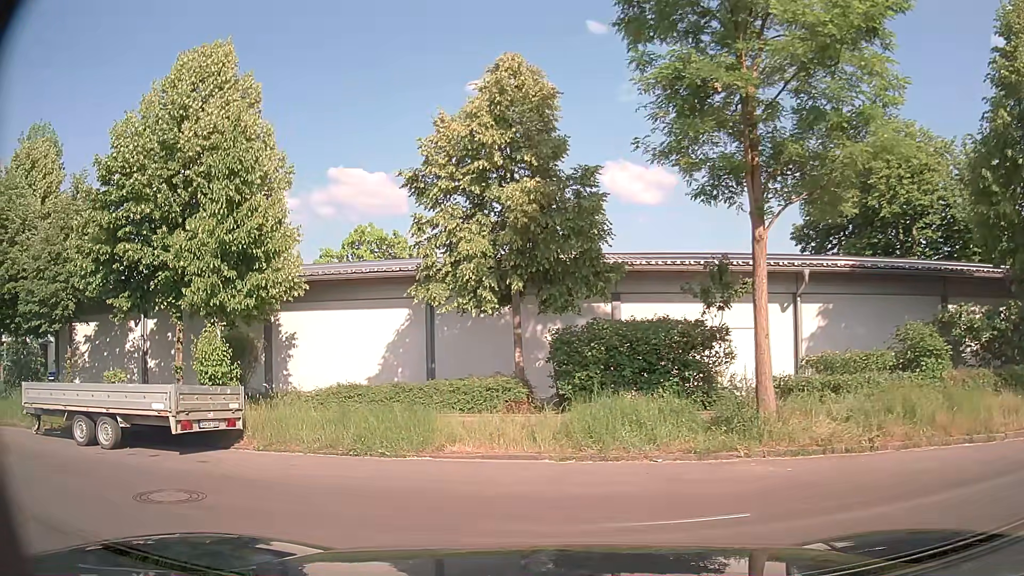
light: Day
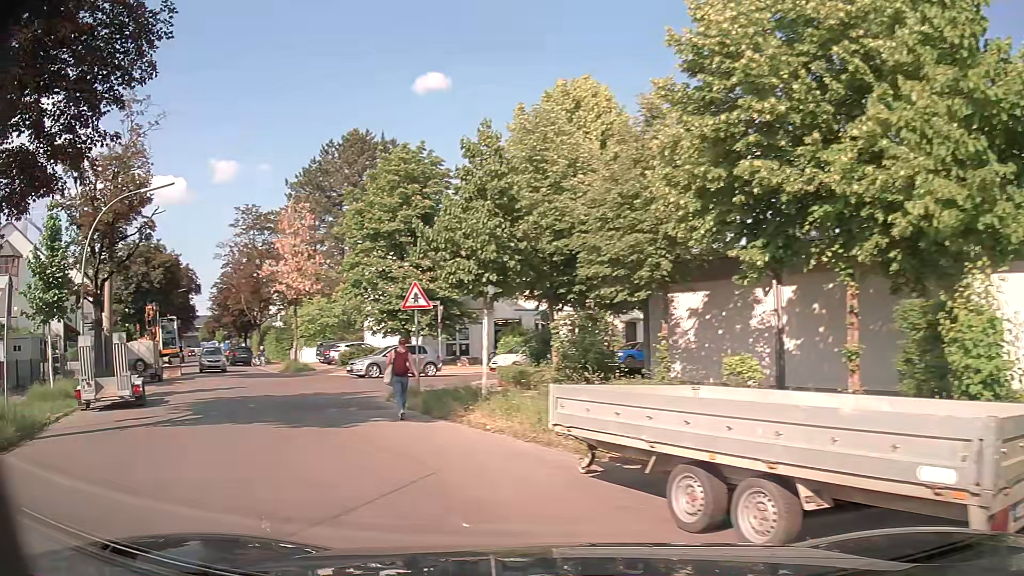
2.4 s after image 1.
(-3.1, +5.9) m; -52°
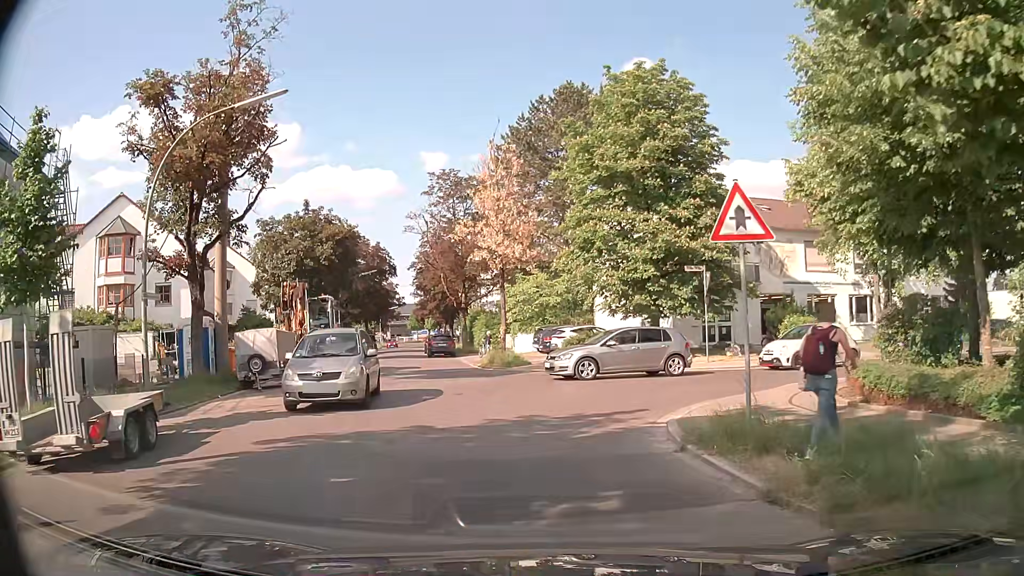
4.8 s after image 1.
(-2.8, +9.8) m; -20°
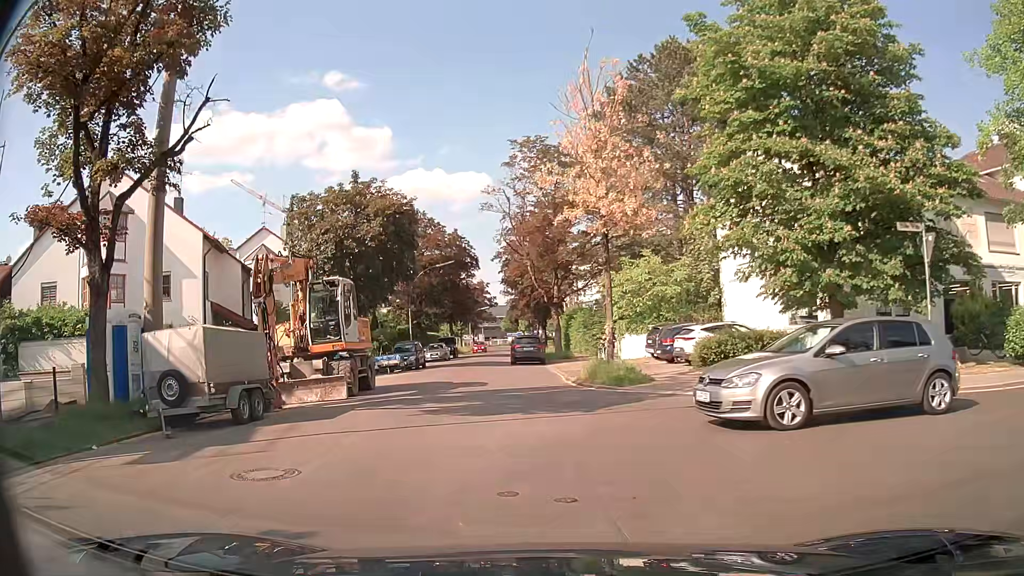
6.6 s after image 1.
(-0.6, +9.9) m; -8°
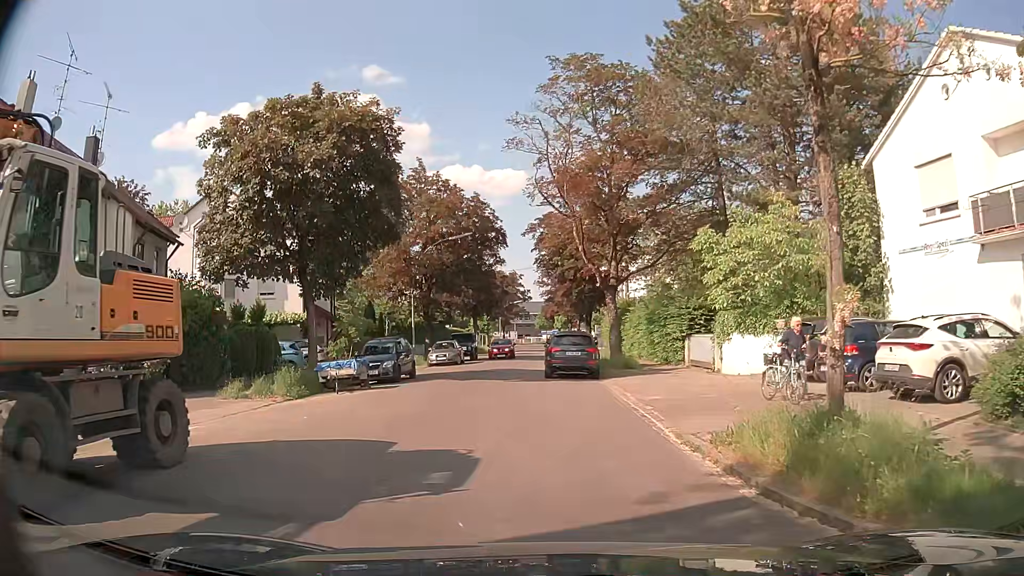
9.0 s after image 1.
(-0.8, +13.5) m; -4°
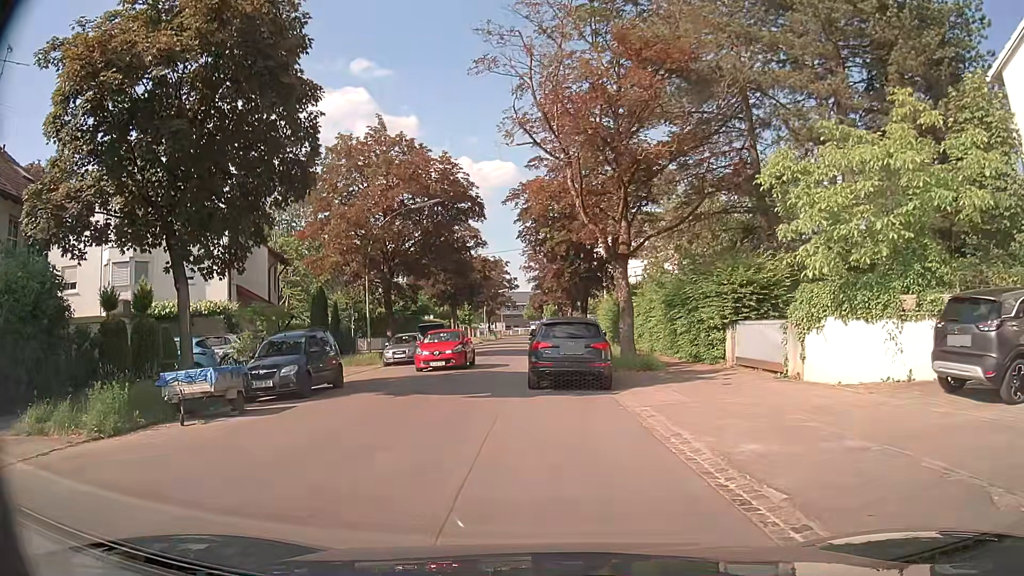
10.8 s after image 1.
(+0.1, +8.0) m; +1°
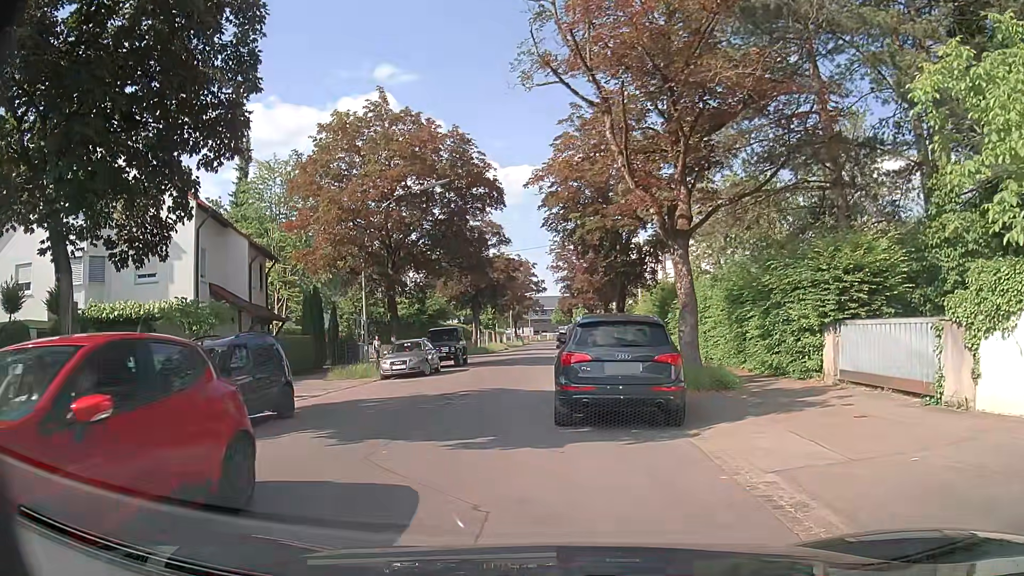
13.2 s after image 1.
(-0.1, +5.3) m; 0°
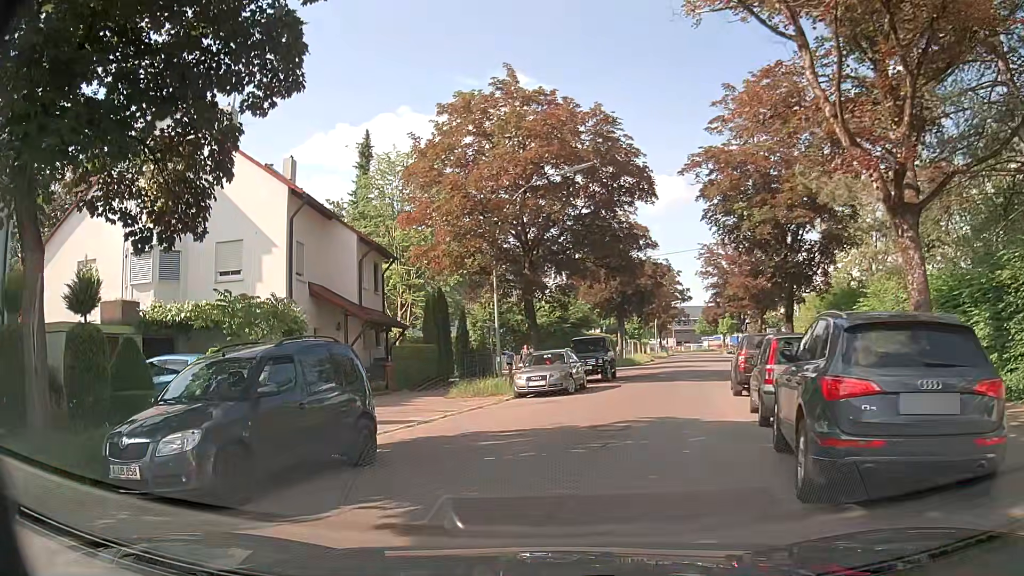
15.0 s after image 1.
(-0.7, +4.5) m; -14°
